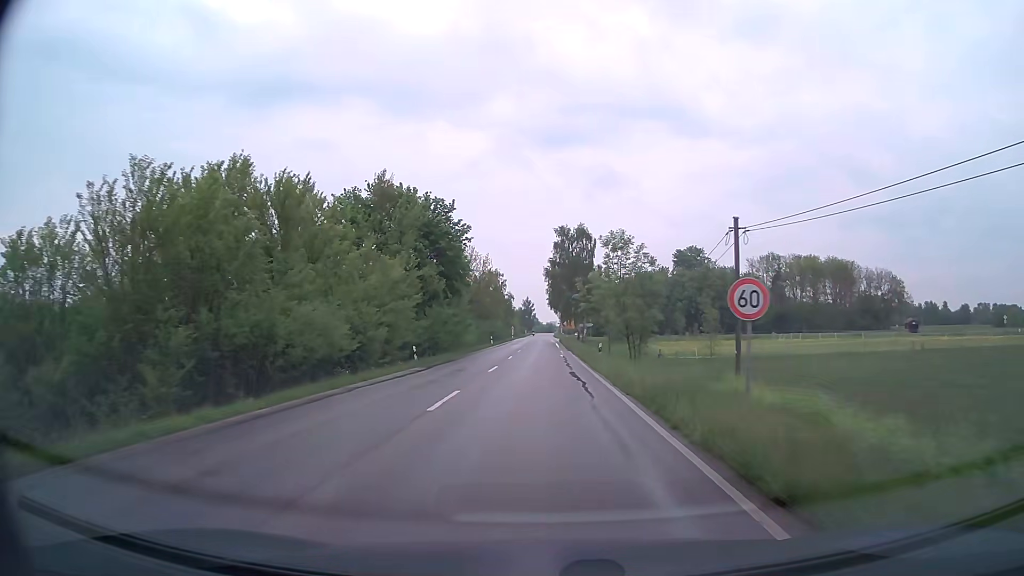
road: secondary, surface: asphalt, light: Day
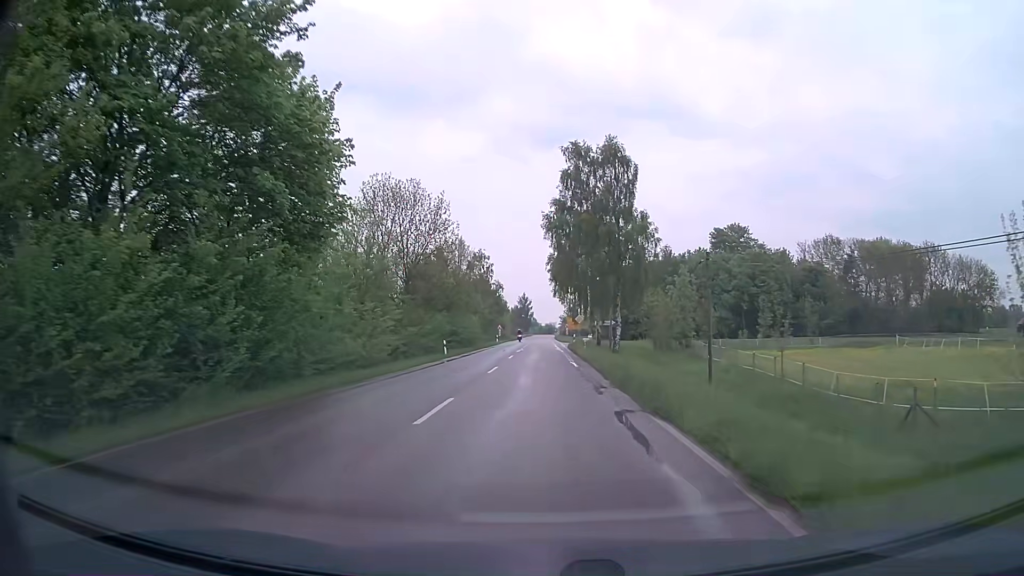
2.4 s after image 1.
(0.0, +38.1) m; 0°
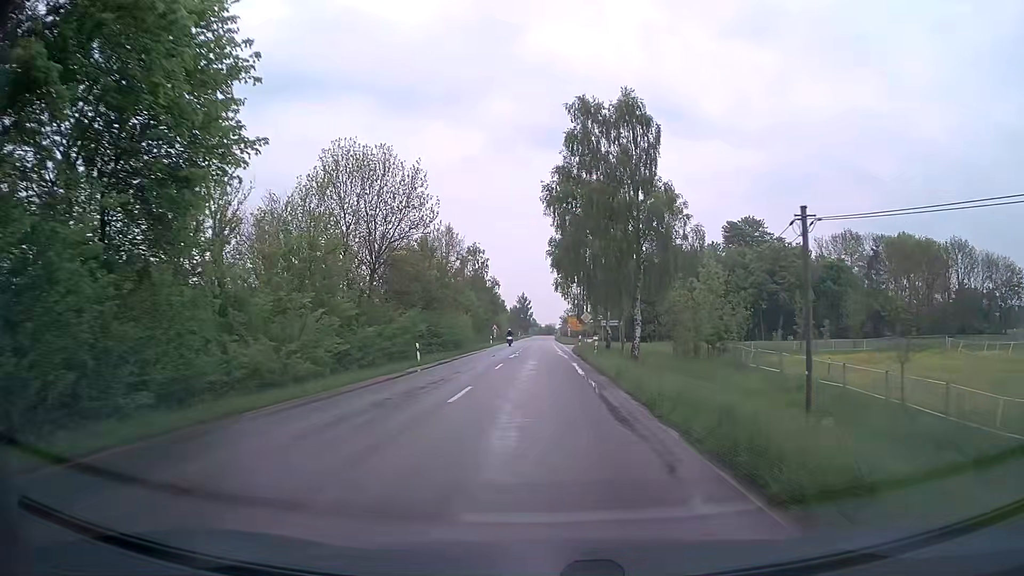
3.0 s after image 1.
(0.0, +9.4) m; 0°
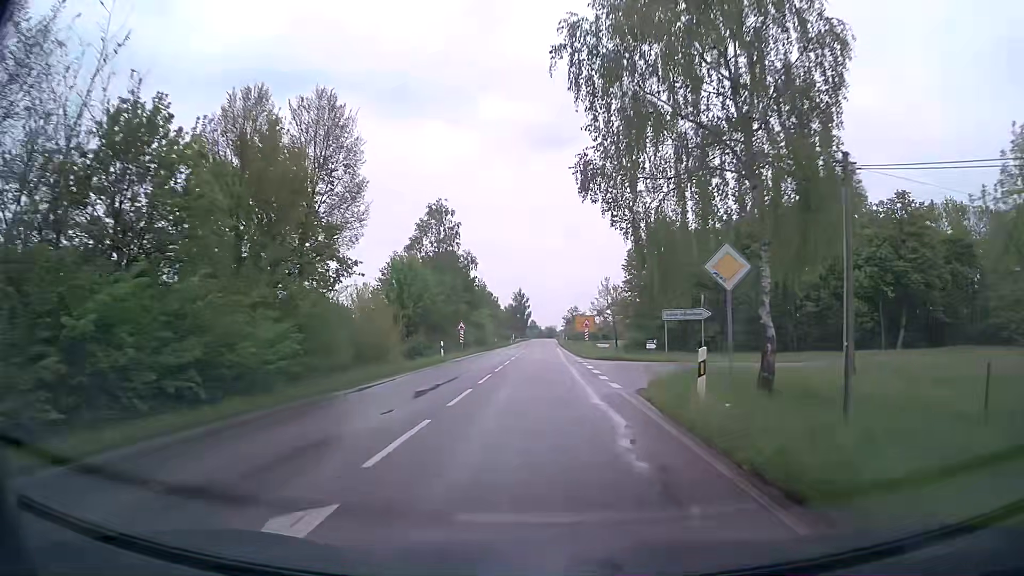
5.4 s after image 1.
(-0.2, +37.3) m; 0°
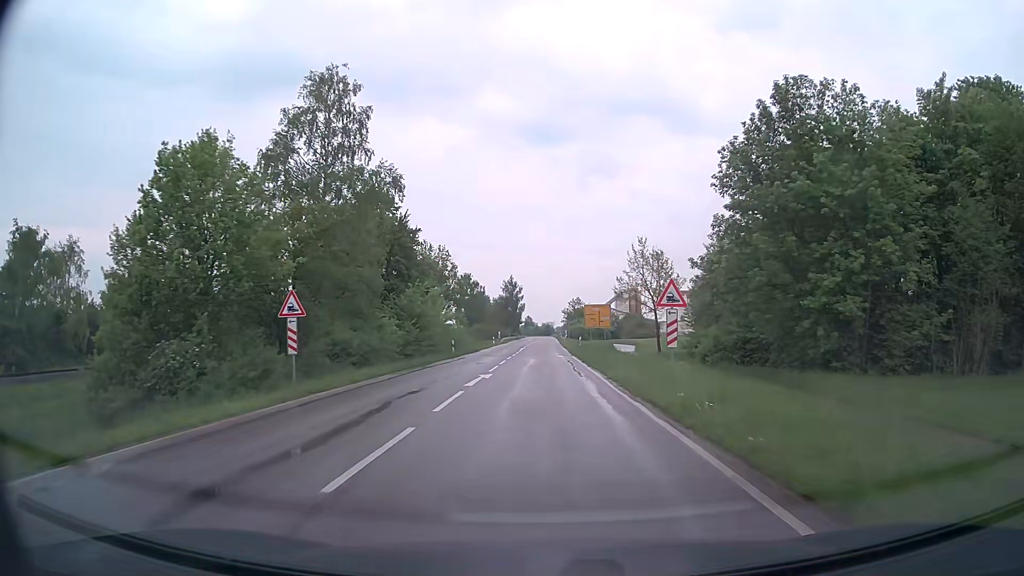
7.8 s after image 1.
(0.0, +37.2) m; 0°
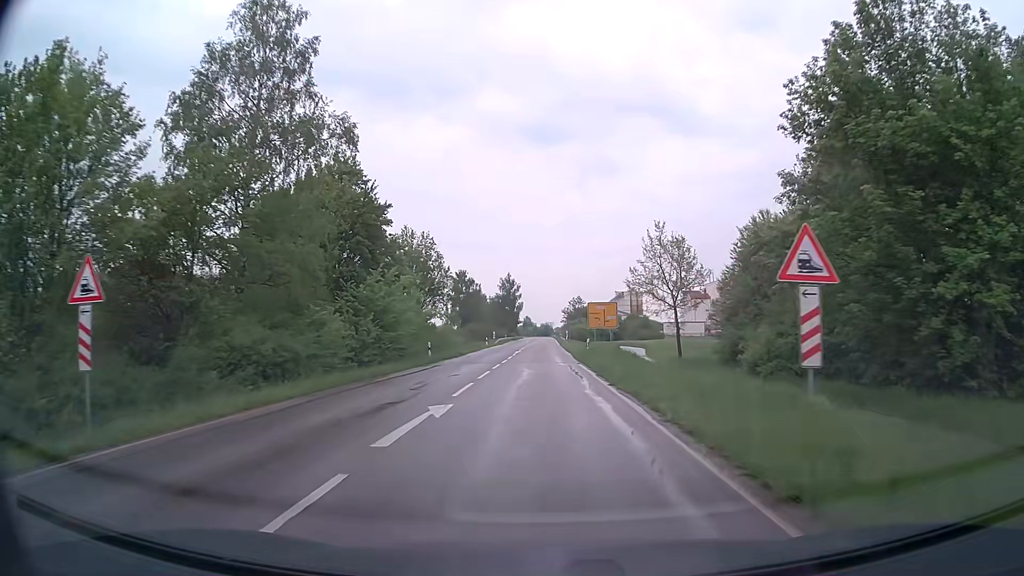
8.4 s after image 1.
(0.0, +9.2) m; 0°
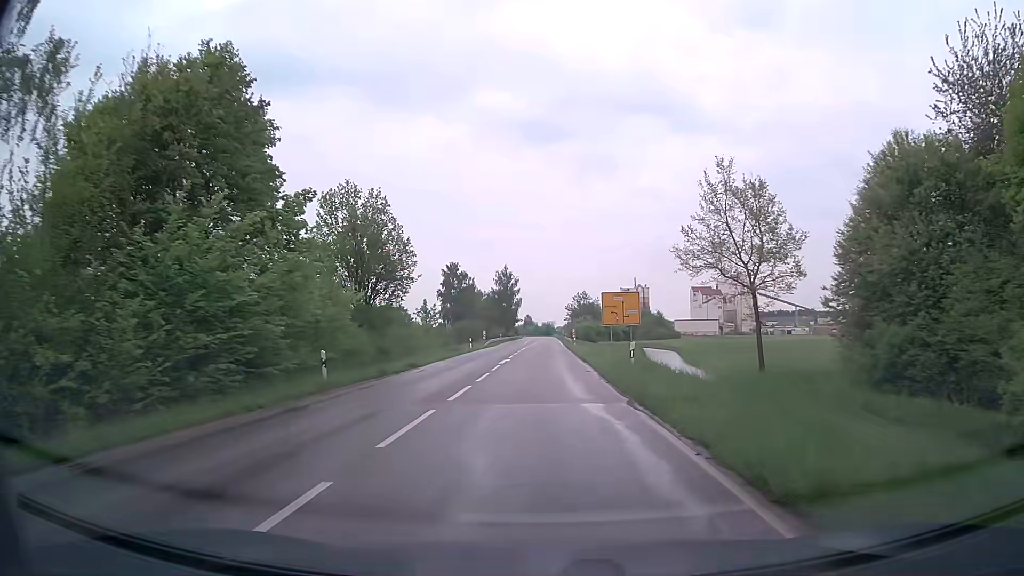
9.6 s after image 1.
(0.0, +18.4) m; 0°
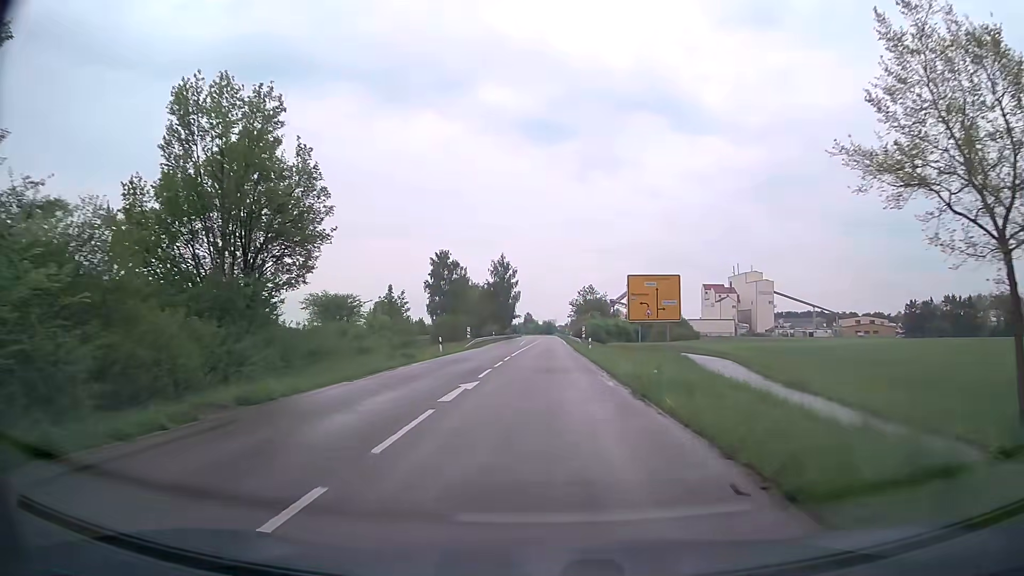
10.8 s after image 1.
(-0.1, +18.3) m; 0°
(0, +10) (0, +20) (0, +30) (0, +40) (0, +50) (+1, +60) (+1, +70) (+1, +80) (+1, +90) (+1, +100) m
